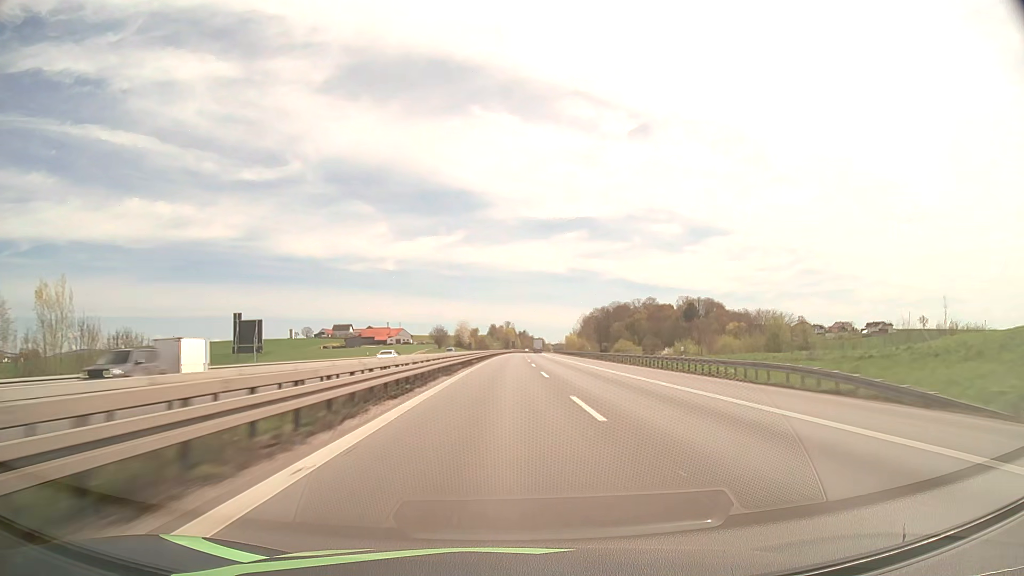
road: motorway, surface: asphalt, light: Day
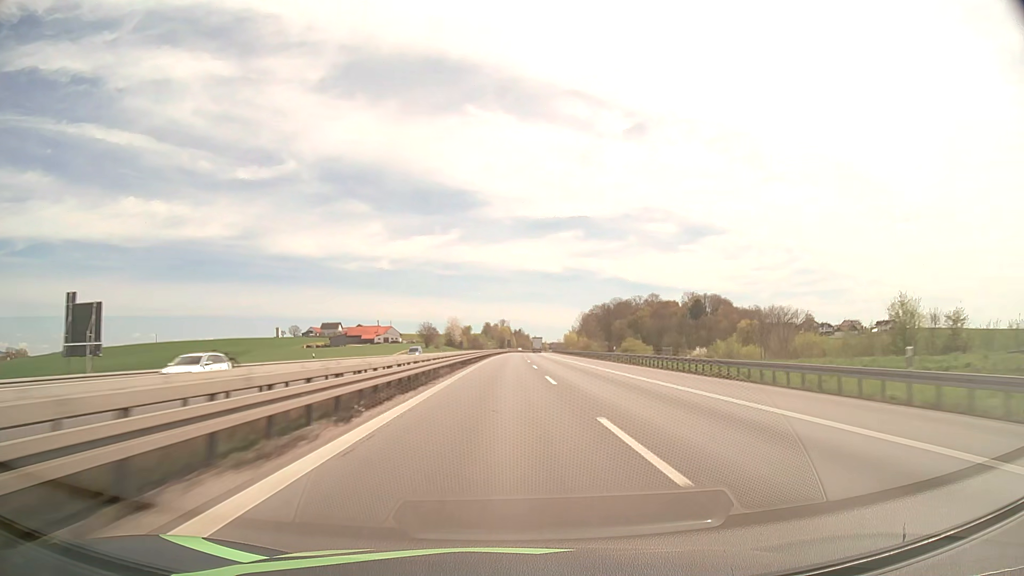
(+0.1, +23.3) m; 0°
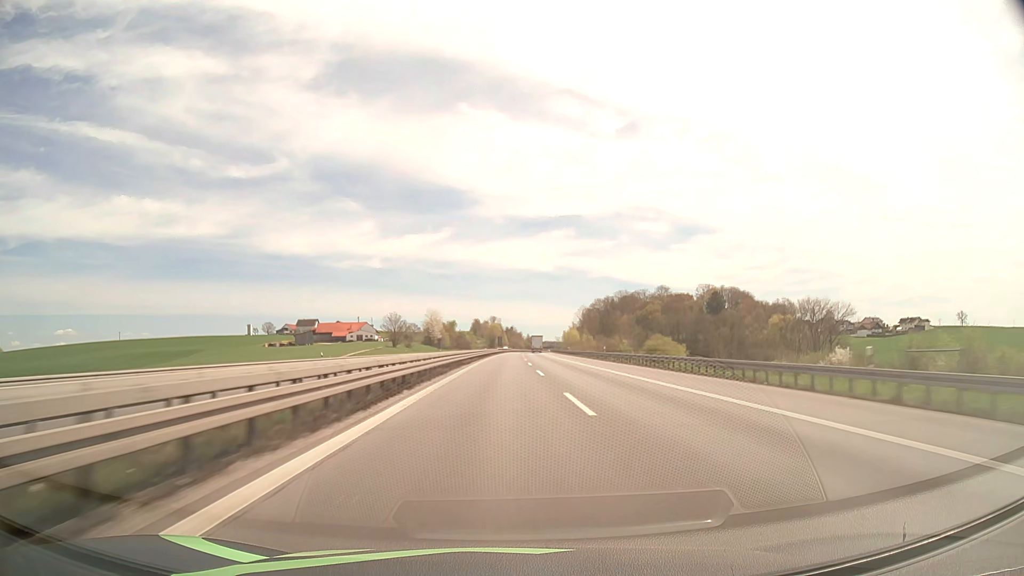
(+0.3, +46.5) m; +1°
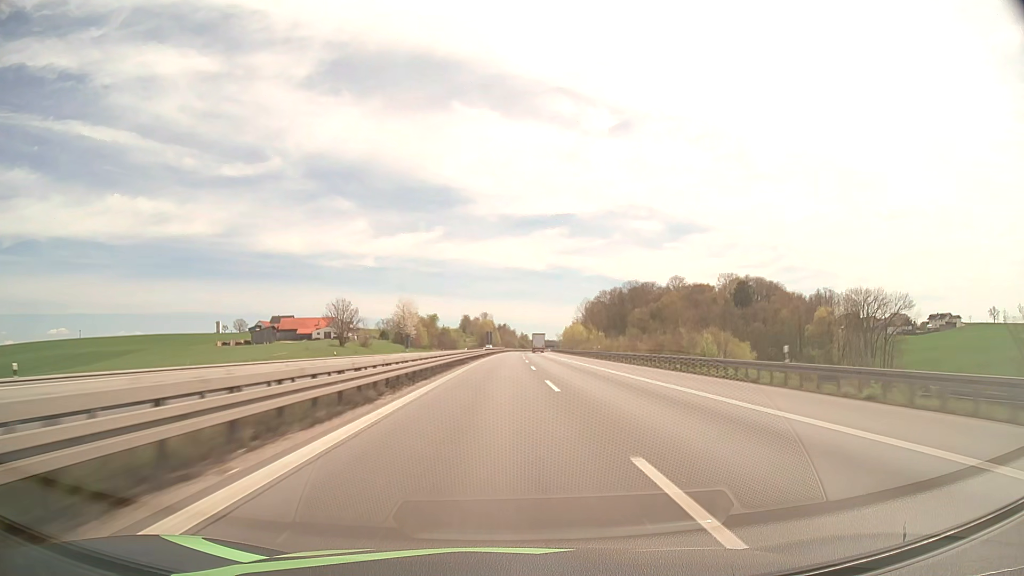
(+0.3, +46.3) m; +1°
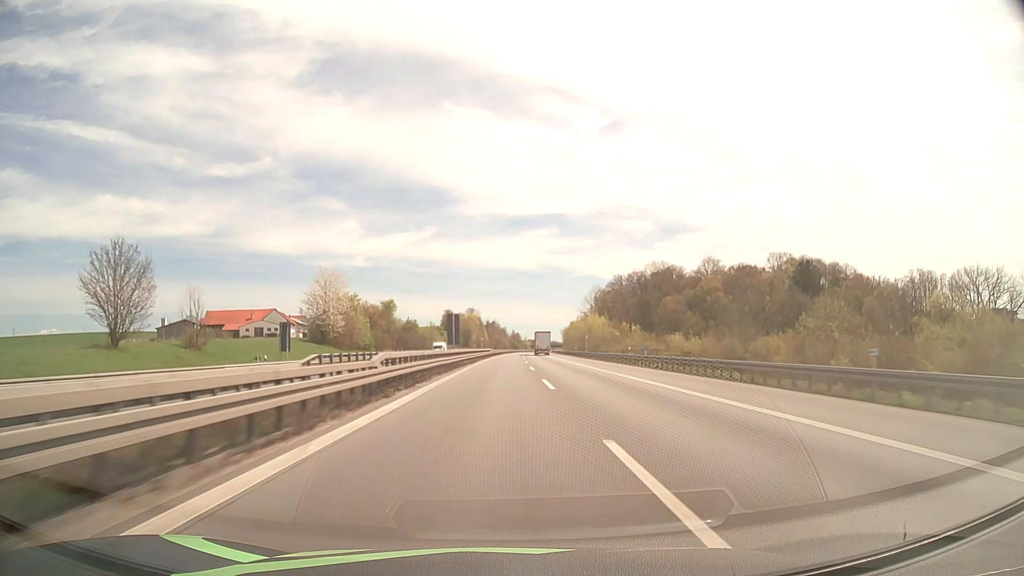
(+0.6, +69.0) m; +1°
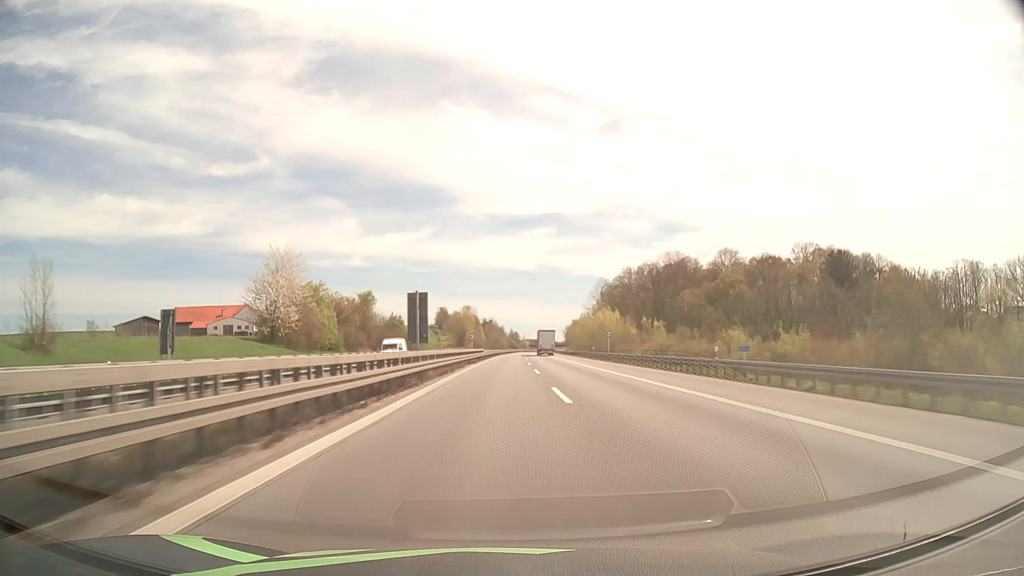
(0.0, +22.9) m; 0°
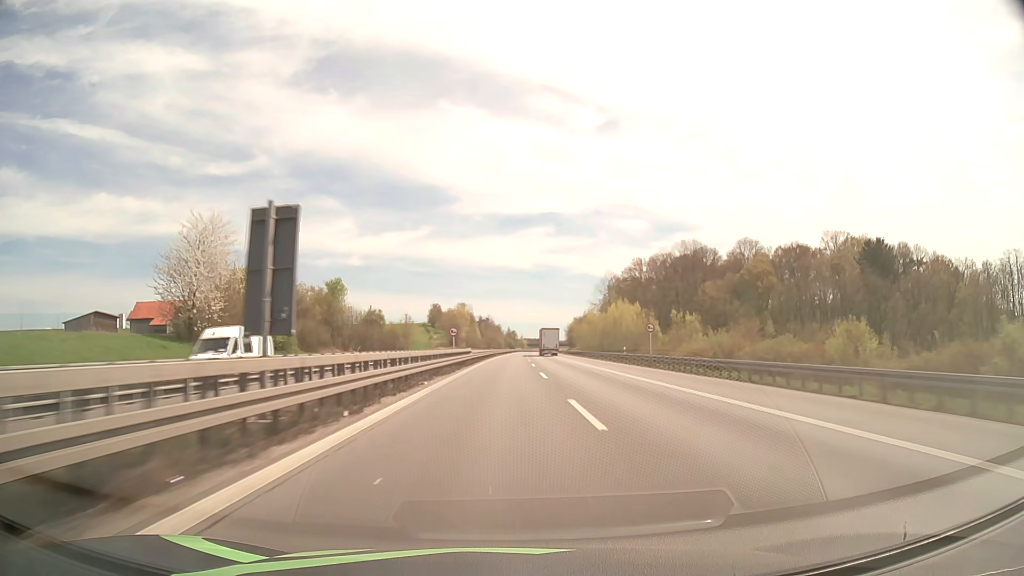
(0.0, +22.9) m; 0°
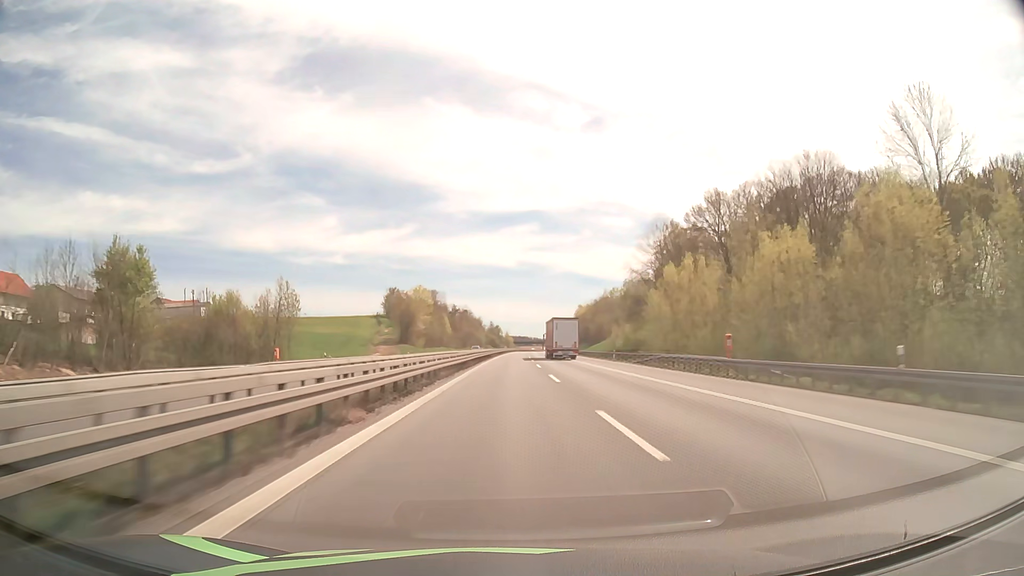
(+1.1, +91.2) m; +1°
(0, +10) (0, +20) (0, +30) (0, +40) (0, +50) (0, +60) (+1, +70) (+1, +80) (+1, +90) (+1, +100) m
